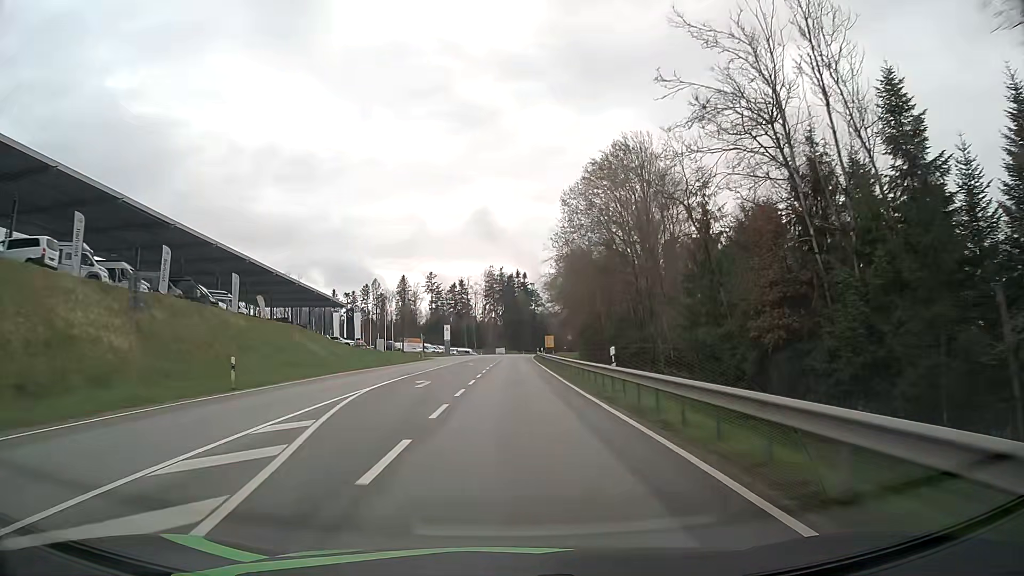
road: secondary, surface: asphalt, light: Day
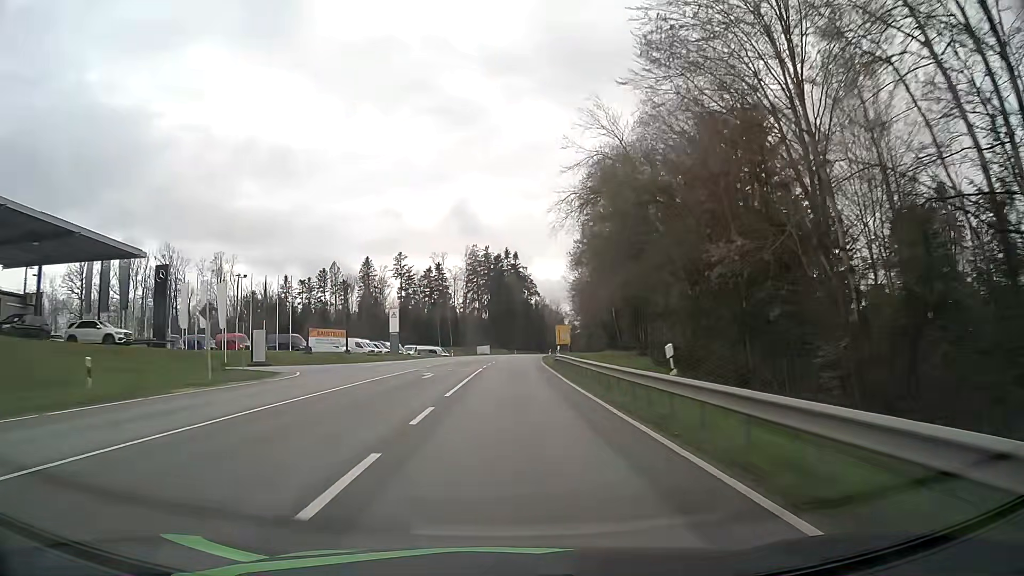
(+0.6, +56.0) m; +1°
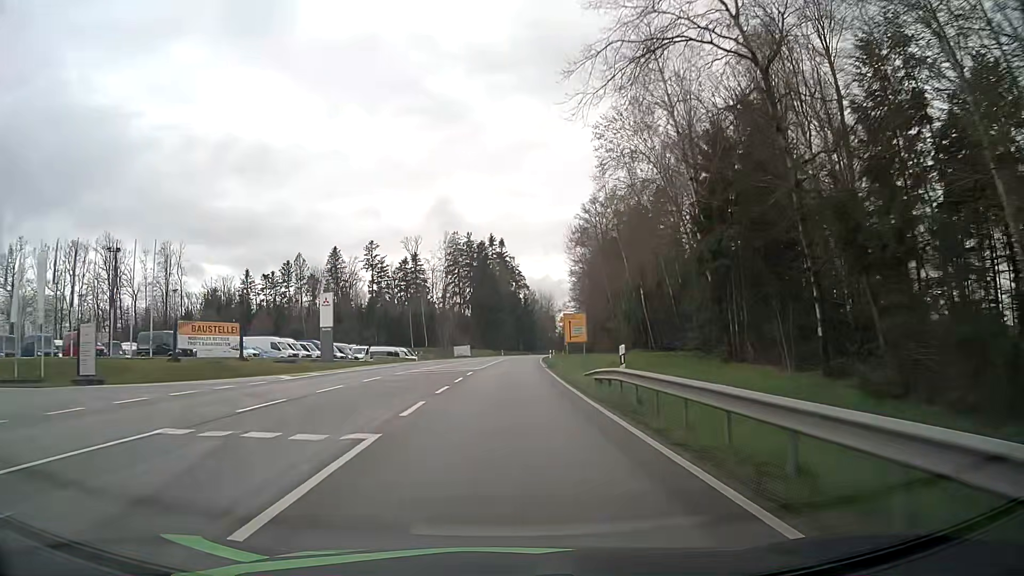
(+0.2, +28.0) m; +1°
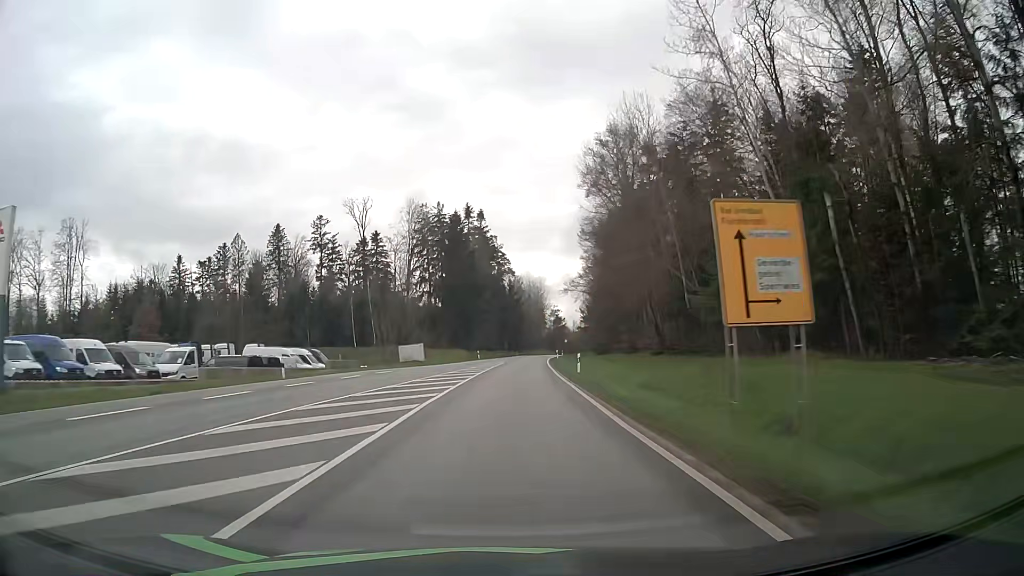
(+0.6, +41.8) m; +2°
(0, +10) (0, +20) (0, +30) (+1, +40) (+1, +50) (+2, +60) (+2, +70) (+3, +80) (+4, +90) (+5, +100) m
